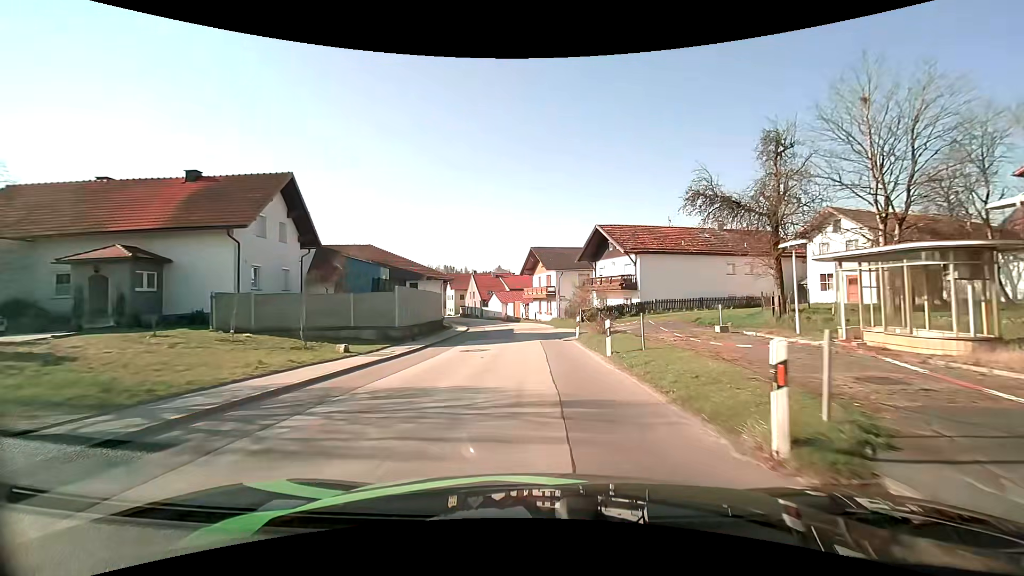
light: Day
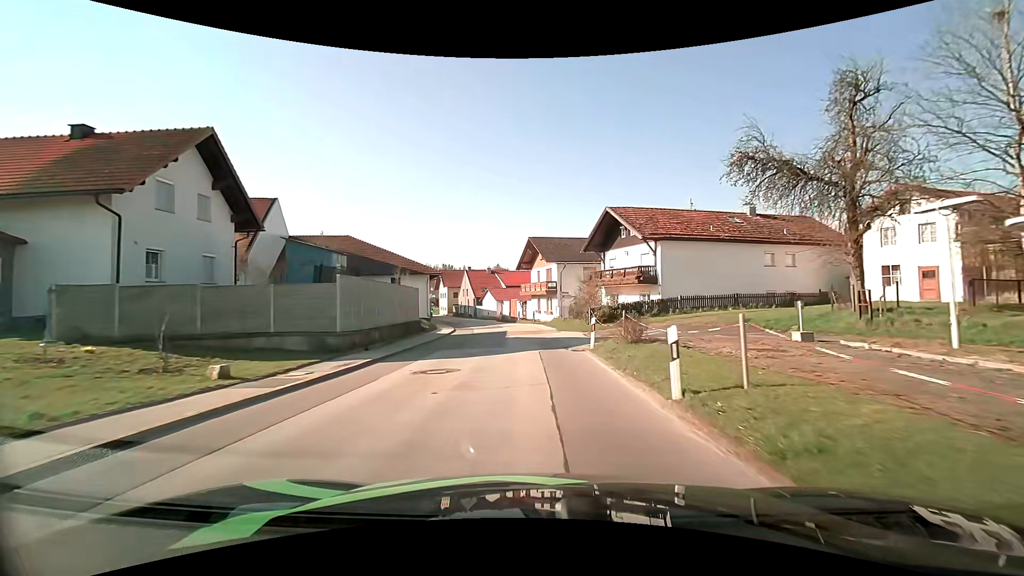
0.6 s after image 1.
(0.0, +6.8) m; +1°
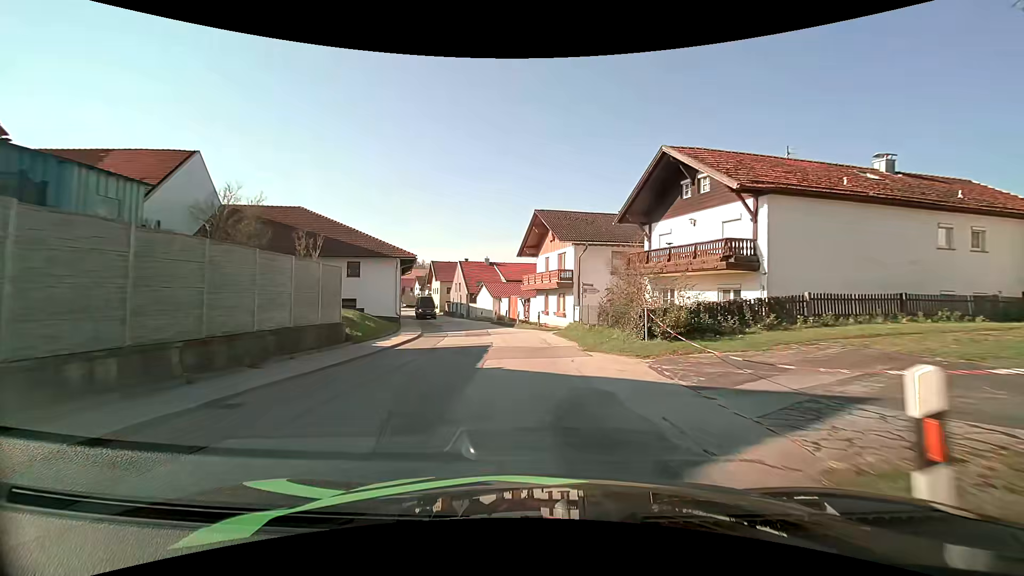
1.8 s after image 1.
(-0.2, +13.3) m; -1°
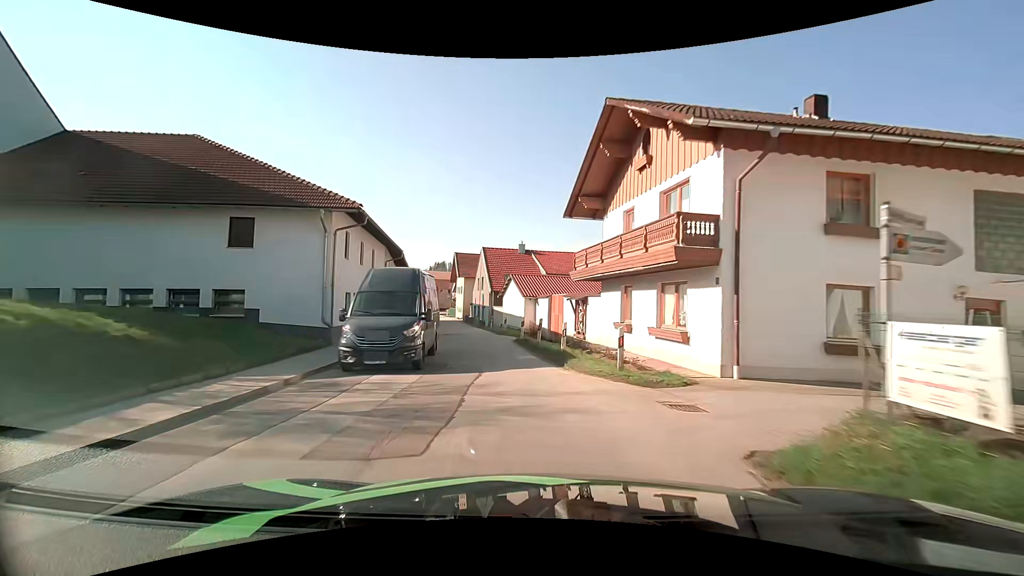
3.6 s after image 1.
(-0.6, +19.4) m; -5°
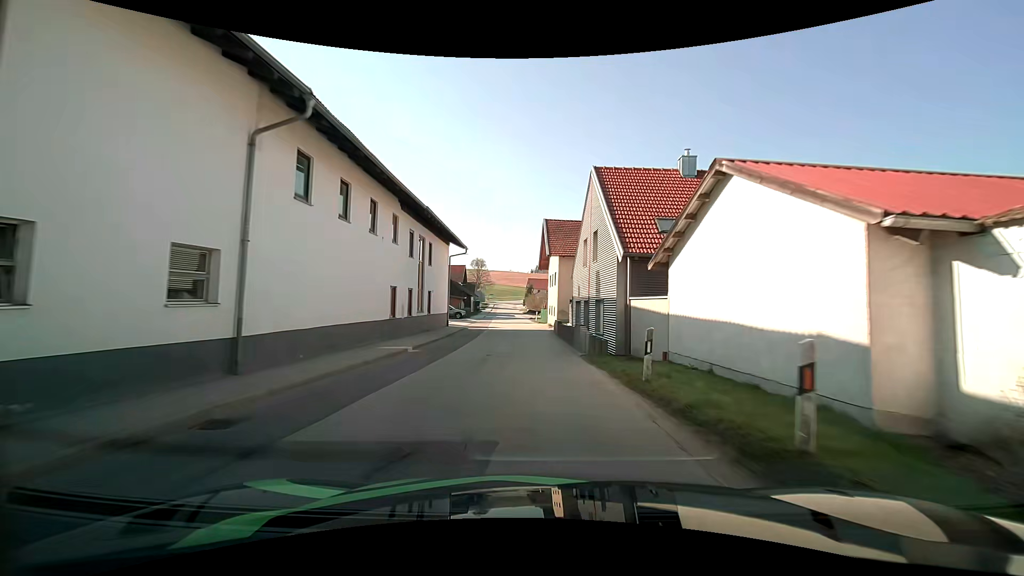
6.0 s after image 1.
(-3.0, +26.8) m; -12°
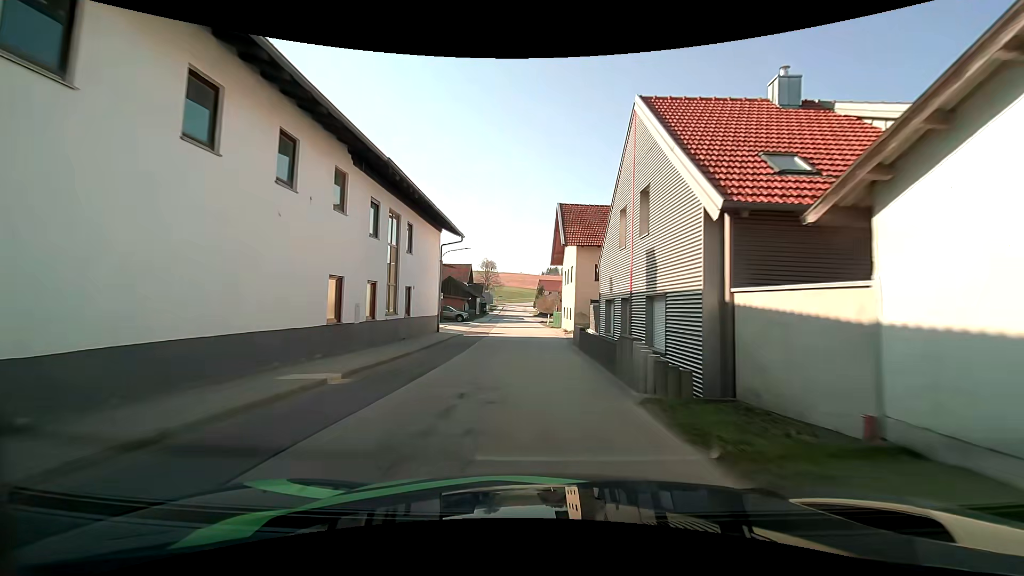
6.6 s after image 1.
(-0.1, +7.2) m; -1°
